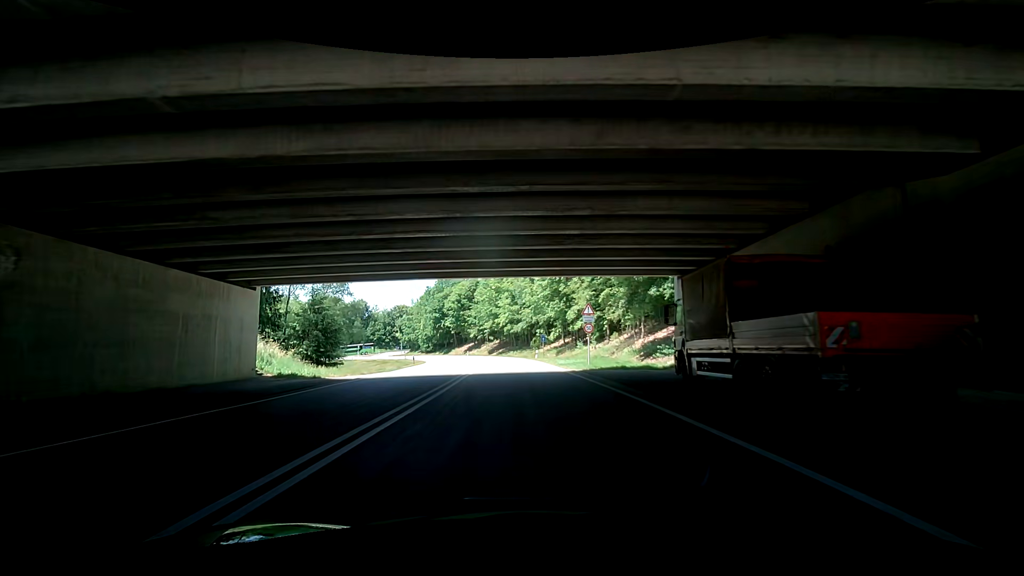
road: motorway_link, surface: asphalt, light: Day
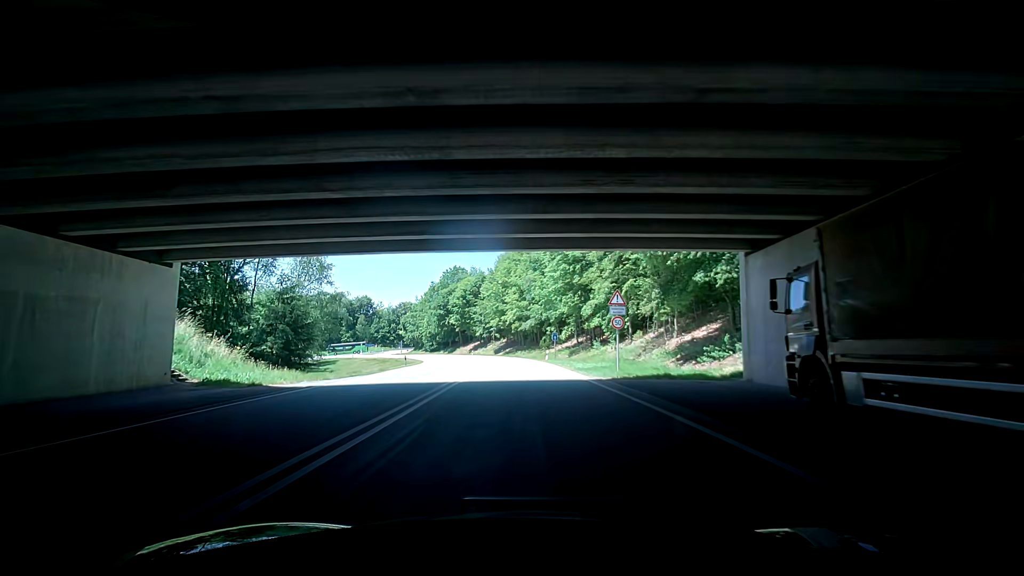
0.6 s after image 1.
(-0.1, +7.3) m; -1°
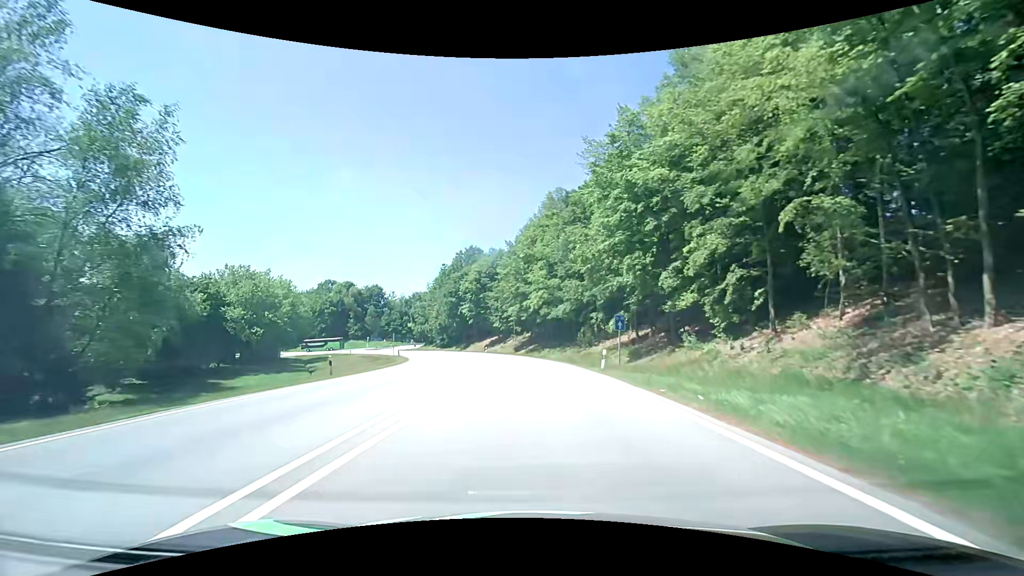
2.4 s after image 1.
(-1.3, +22.9) m; -4°
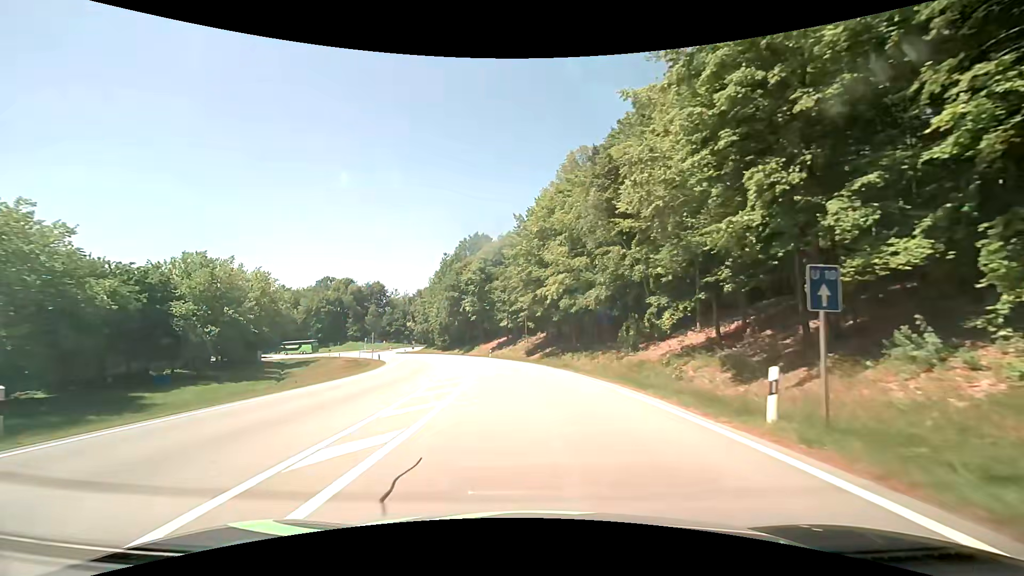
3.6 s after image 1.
(-0.3, +15.9) m; -2°
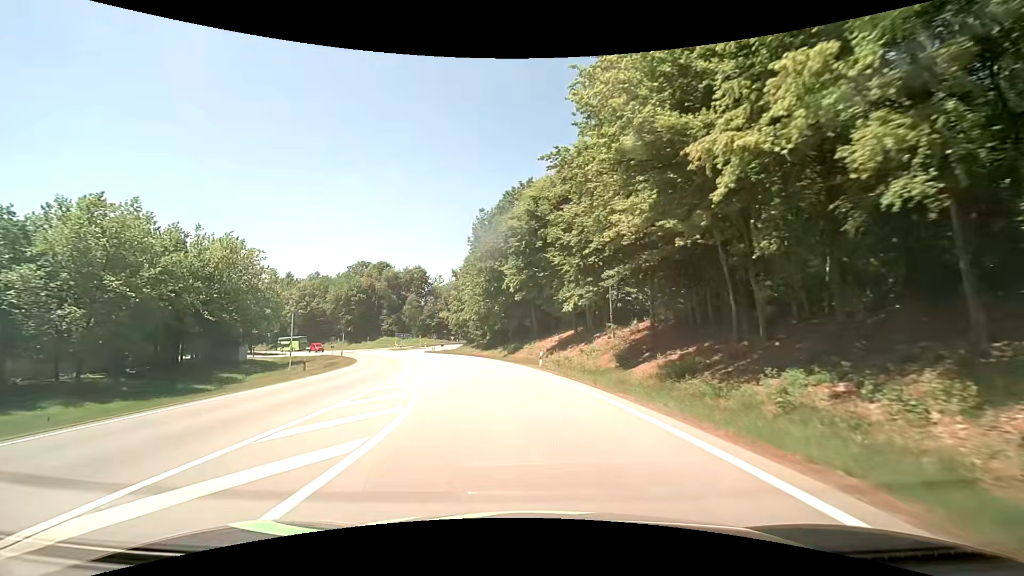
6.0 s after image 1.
(-1.7, +32.3) m; -8°
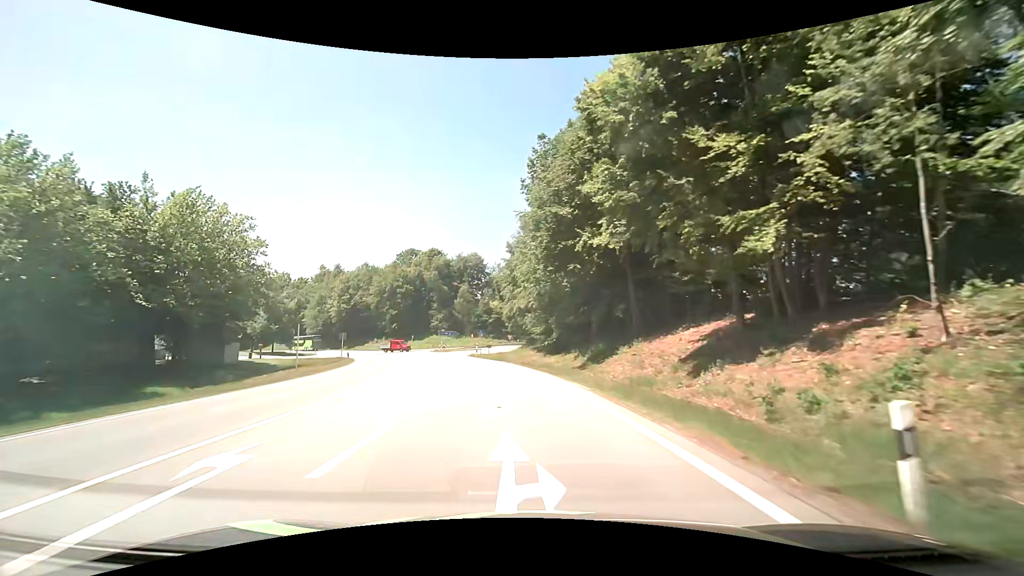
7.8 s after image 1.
(-1.6, +24.6) m; -8°
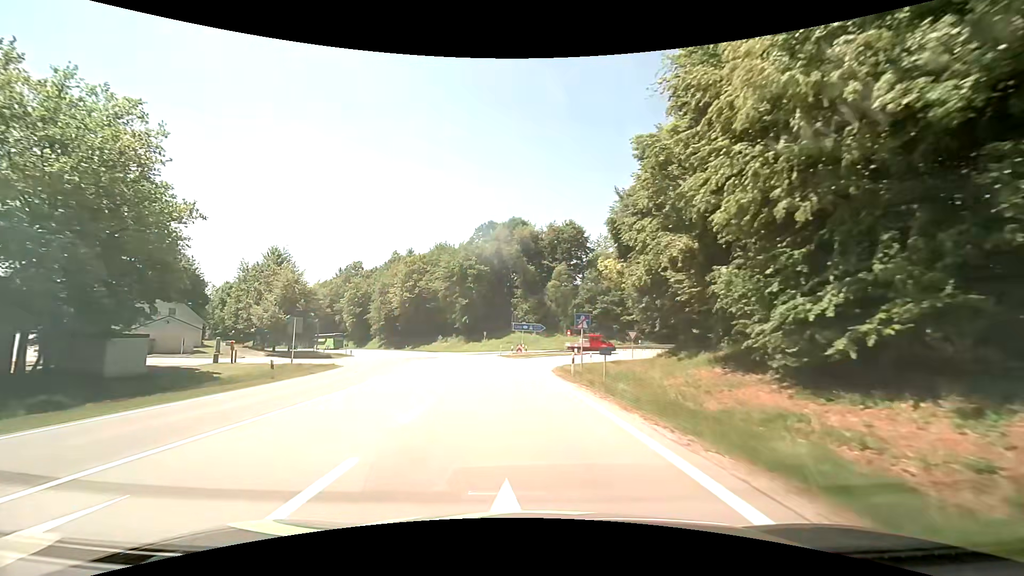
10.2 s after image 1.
(-3.2, +33.0) m; -11°
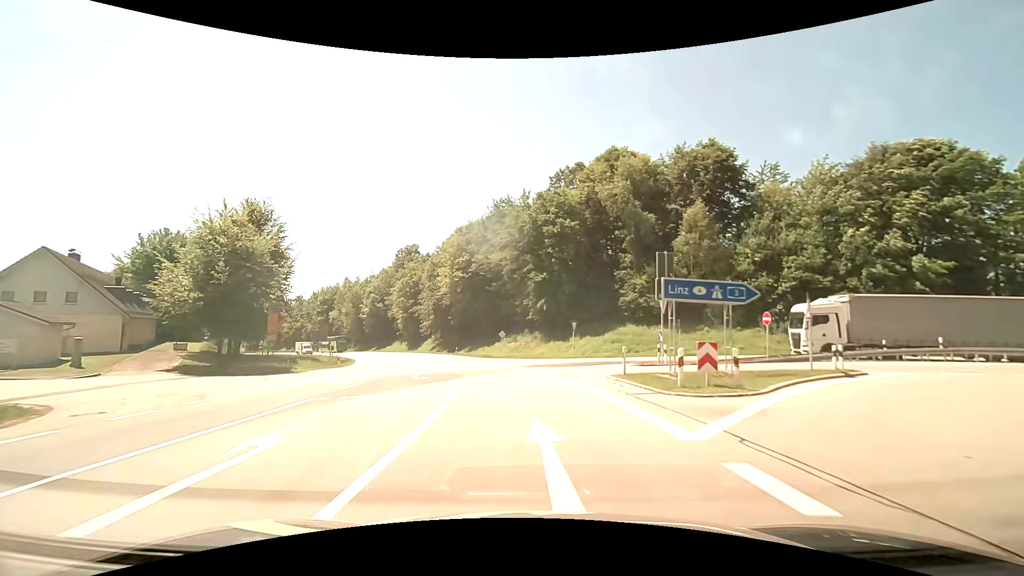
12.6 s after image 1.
(-3.2, +33.6) m; -10°
